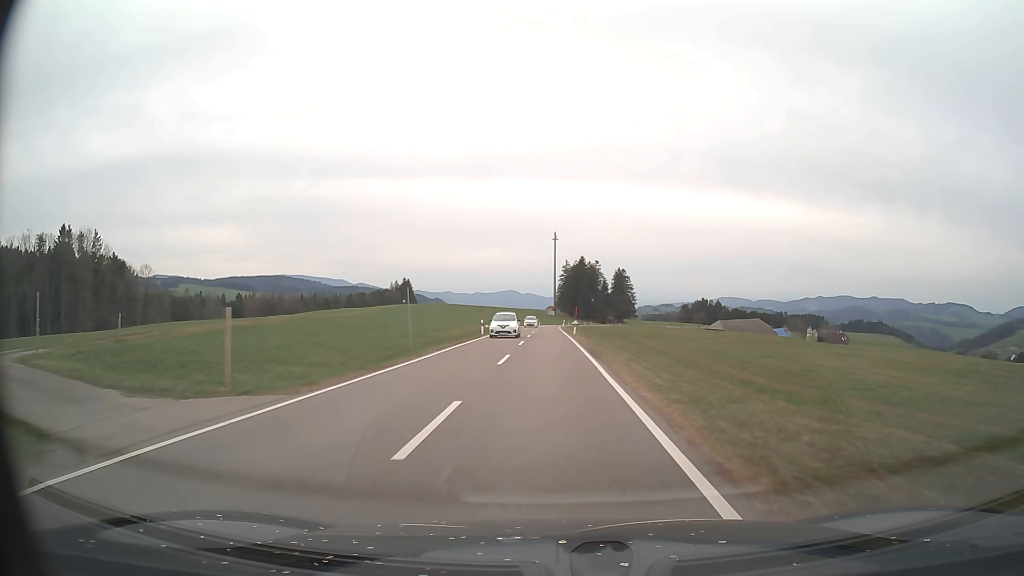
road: tertiary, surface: asphalt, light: Day
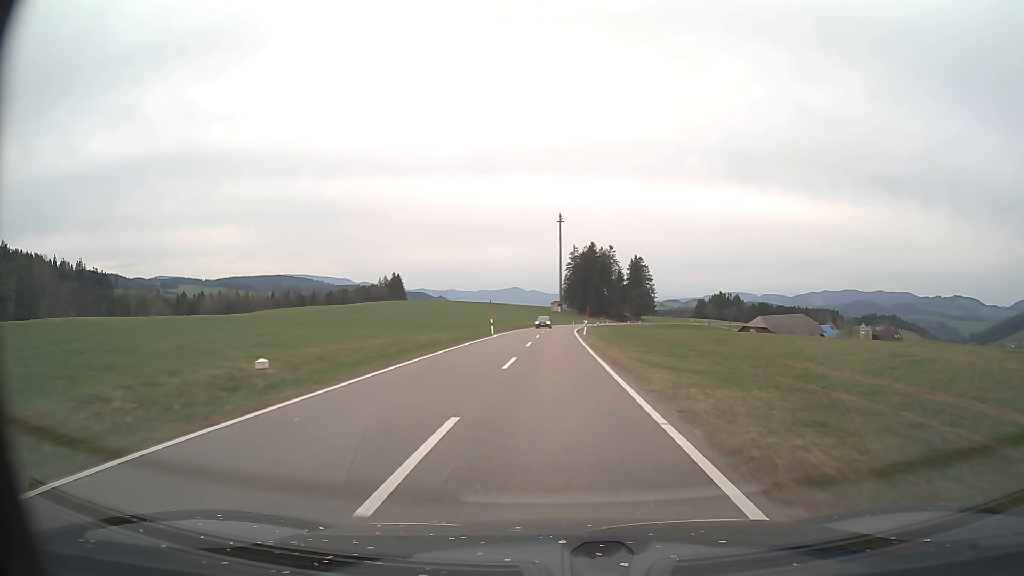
(-0.4, +51.5) m; 0°
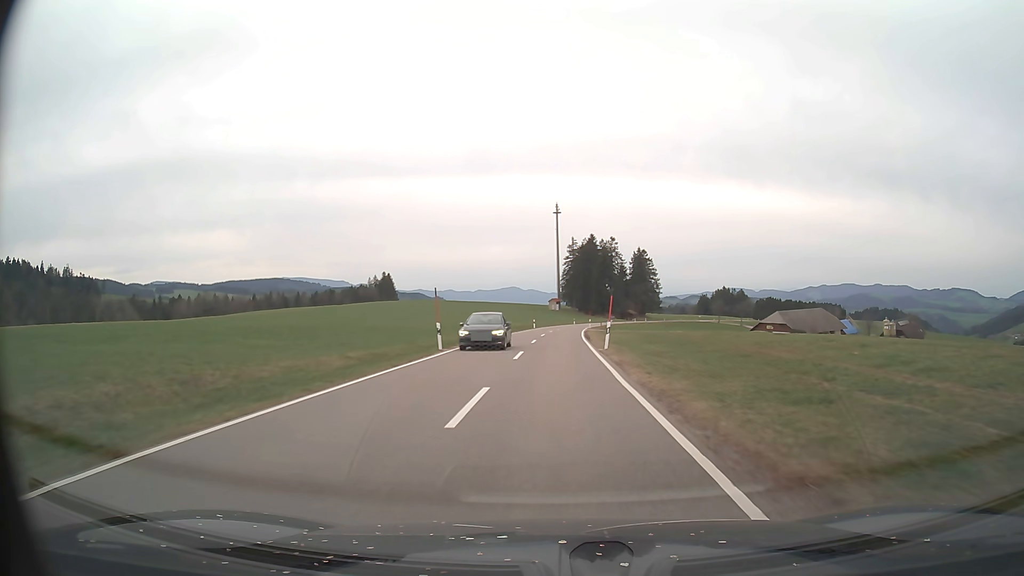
(+0.1, +21.3) m; 0°
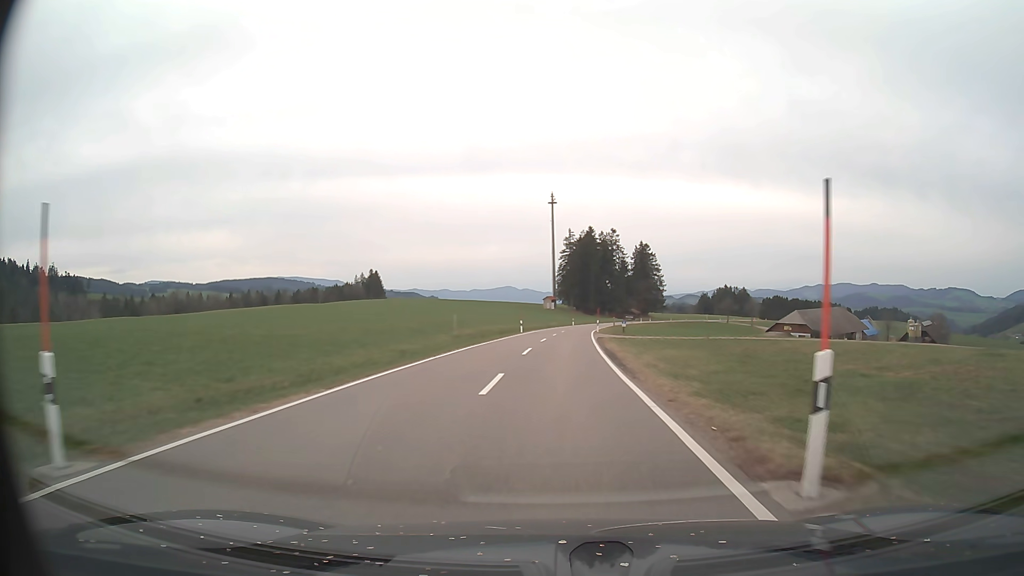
(0.0, +21.5) m; 0°
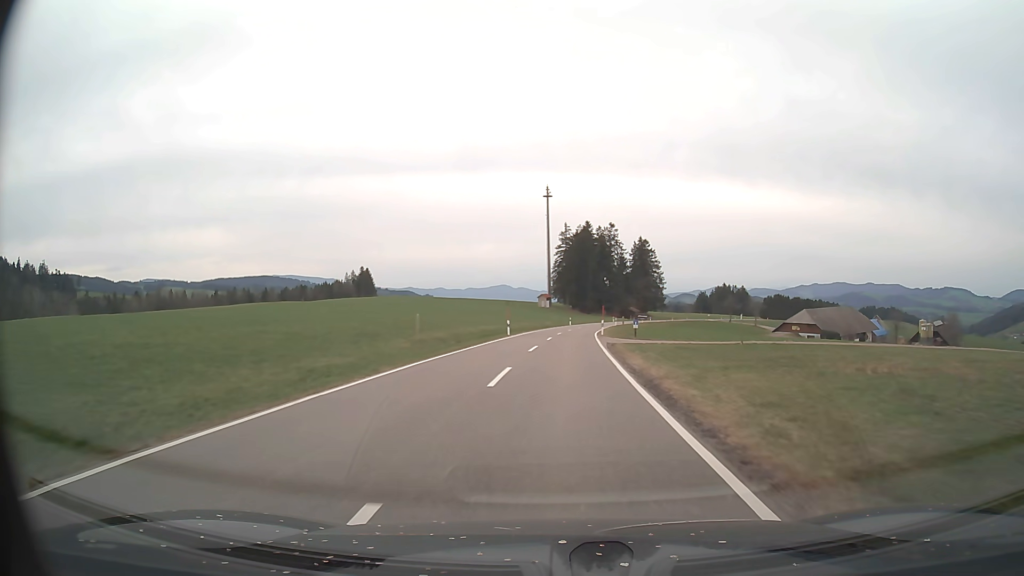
(+0.1, +10.8) m; 0°
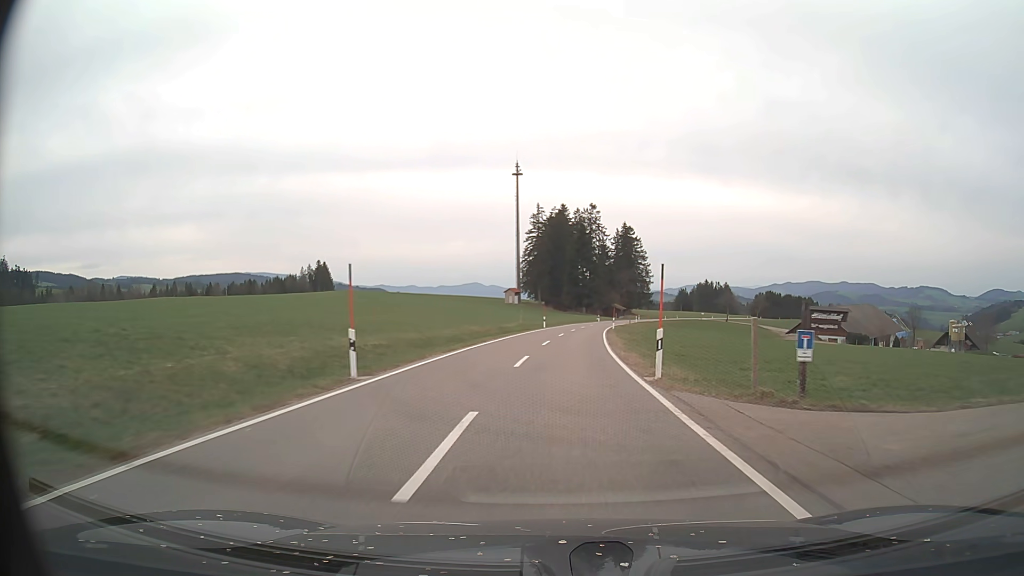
(+0.5, +32.7) m; +2°
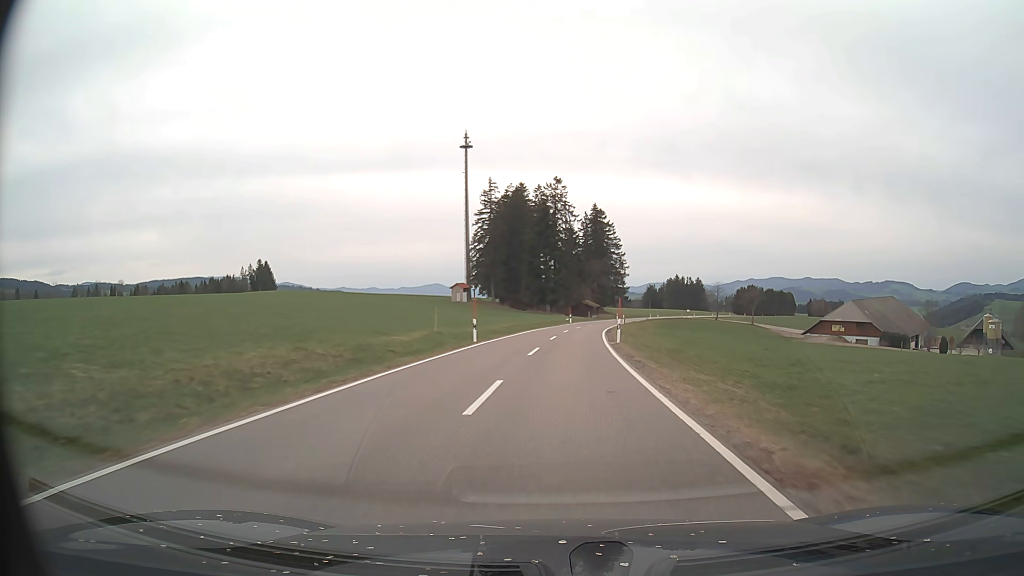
(+1.0, +33.1) m; +3°
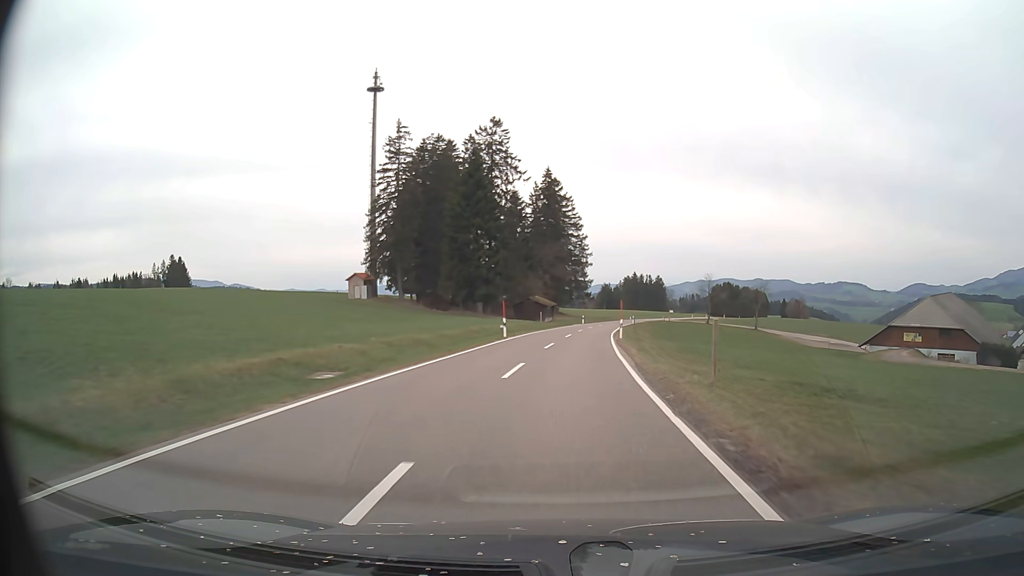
(+1.8, +44.3) m; +4°
(0, +10) (0, +20) (+1, +30) (+2, +40) (+3, +50) (+4, +60) (+5, +70) (+7, +80) (+8, +89) (+10, +99) m
